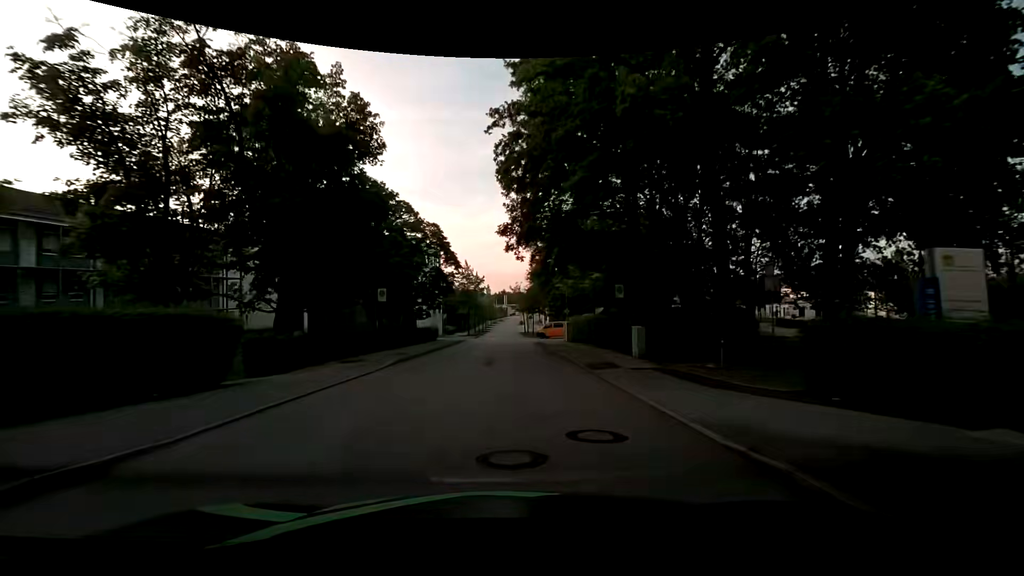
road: residential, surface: asphalt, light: Day
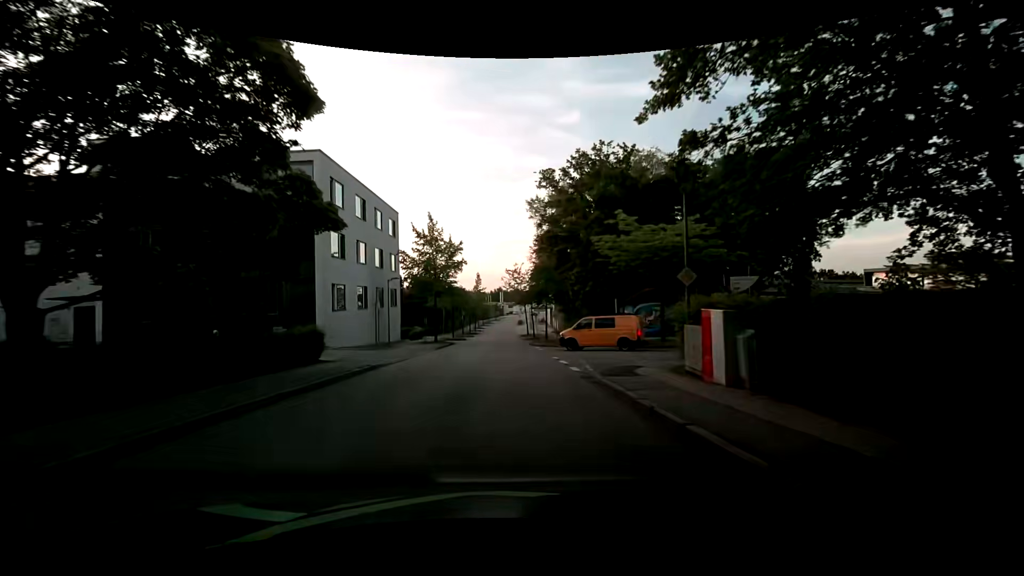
(+0.2, +29.4) m; +1°
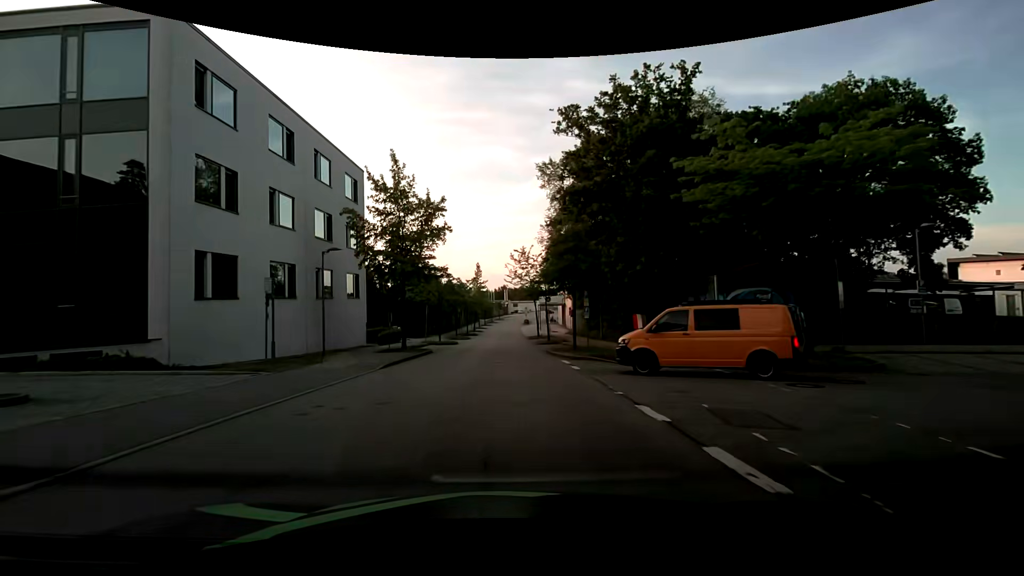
(-0.2, +14.5) m; -1°
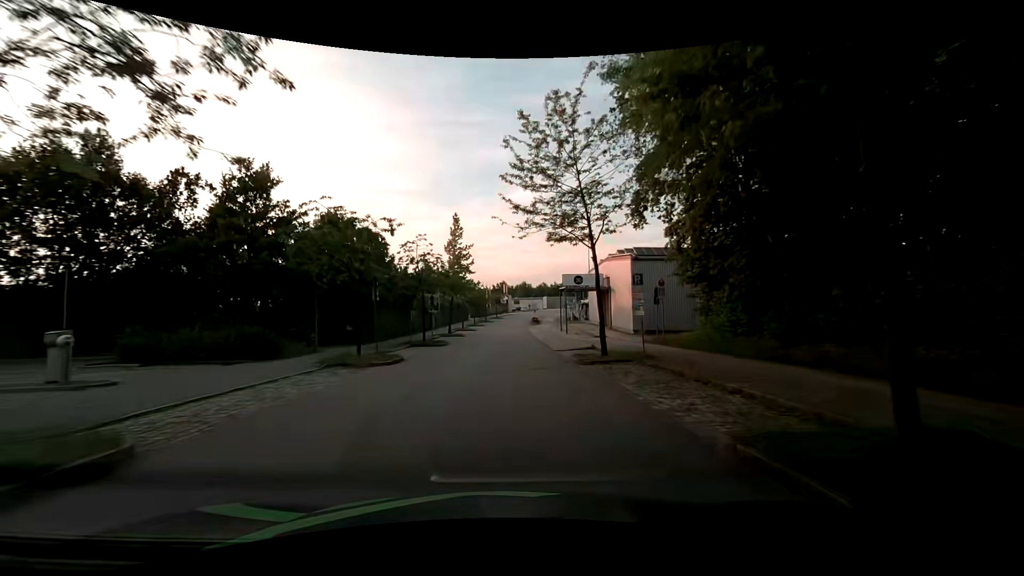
(-0.2, +37.0) m; -1°
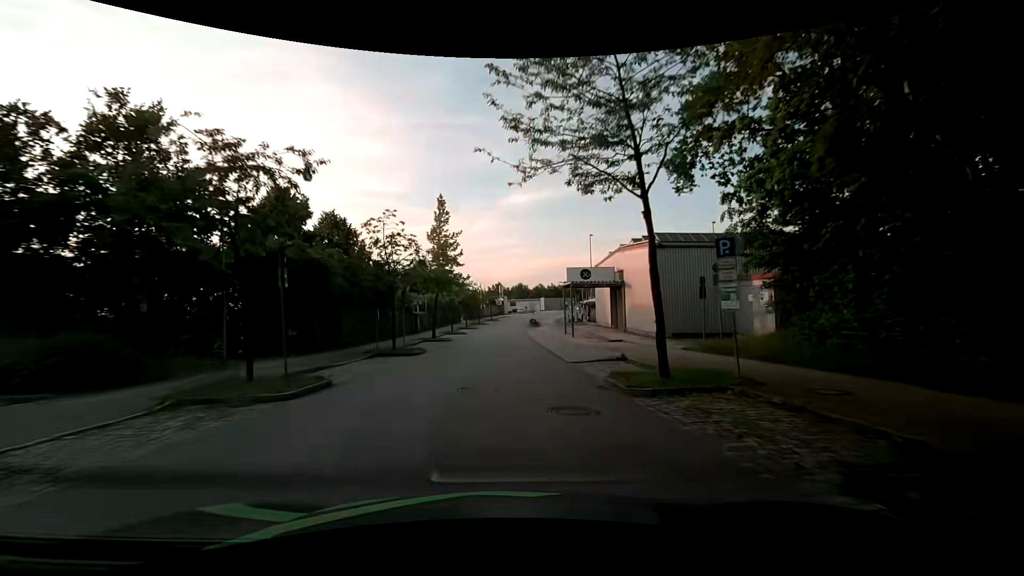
(+0.1, +7.5) m; +1°
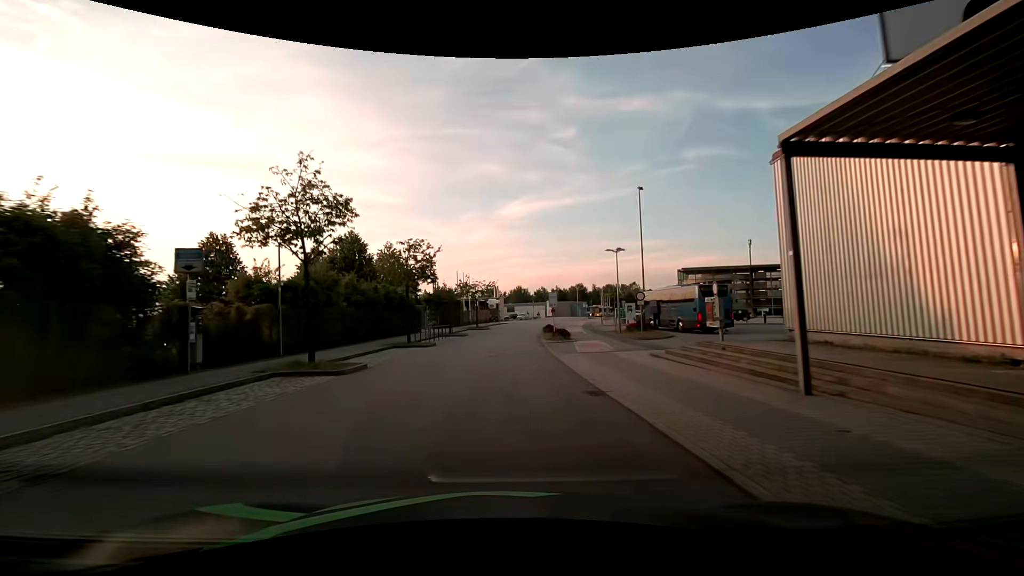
(+0.1, +37.5) m; 0°
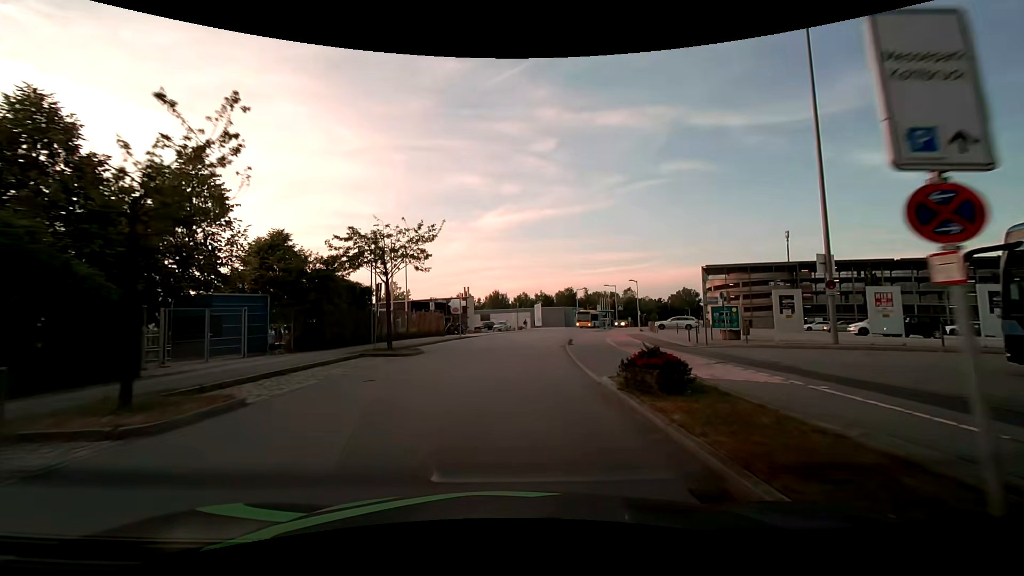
(+0.5, +35.5) m; +3°
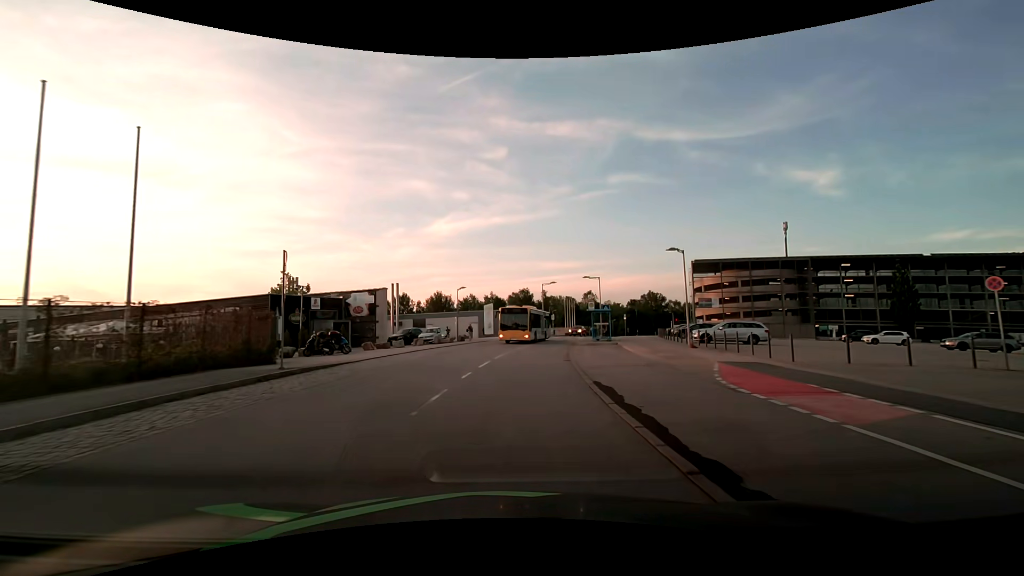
(+1.1, +25.6) m; +6°
(0, +10) (+1, +20) (+2, +30) (+3, +40) (+5, +50) (+8, +59) (+11, +69) (+14, +78) (+18, +87) (+23, +96) m
